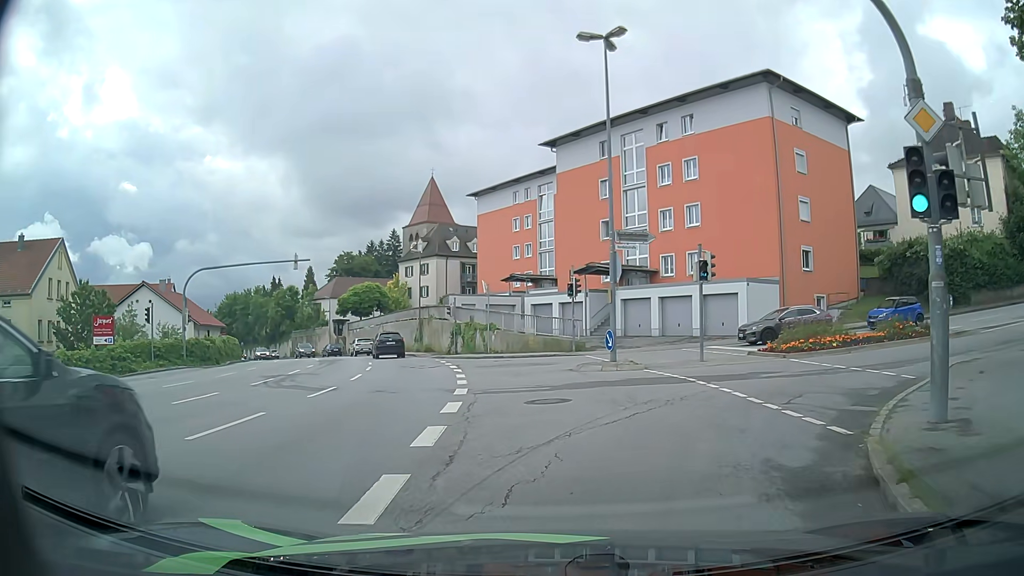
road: tertiary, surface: asphalt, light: Day
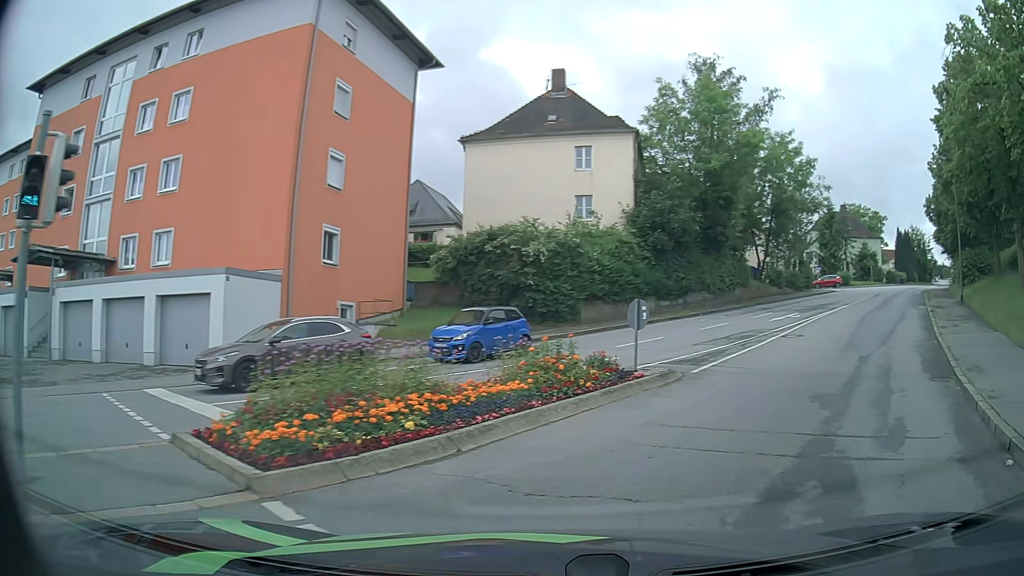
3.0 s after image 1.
(+3.8, +13.6) m; +40°
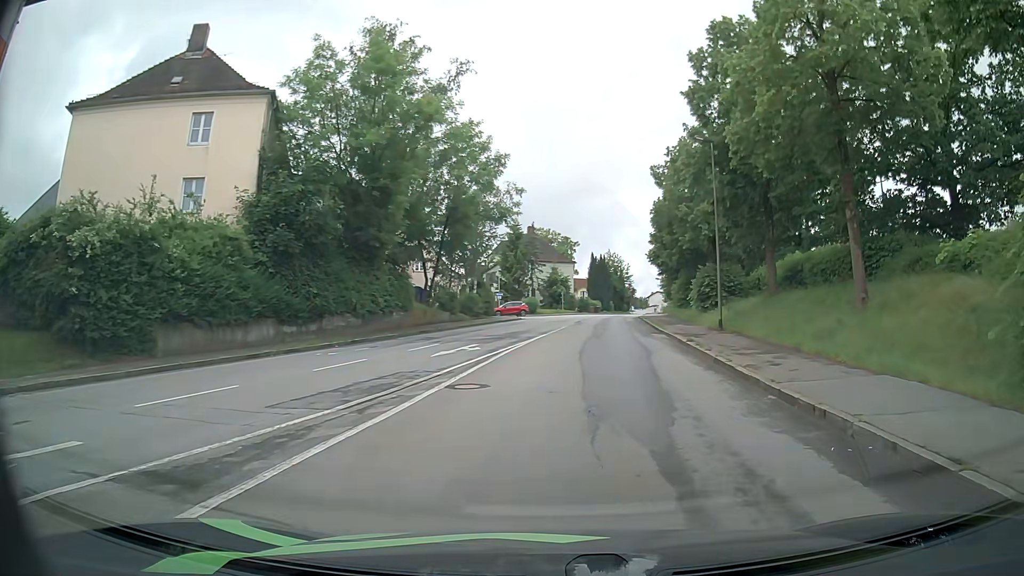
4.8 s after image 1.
(+3.1, +10.2) m; +28°
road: residential
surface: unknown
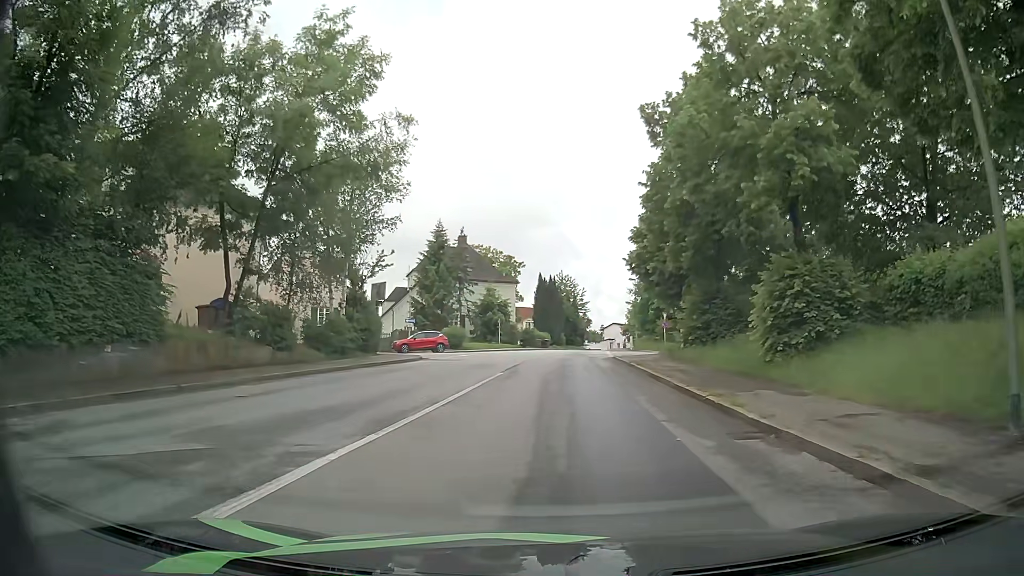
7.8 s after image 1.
(+1.5, +20.7) m; +6°
